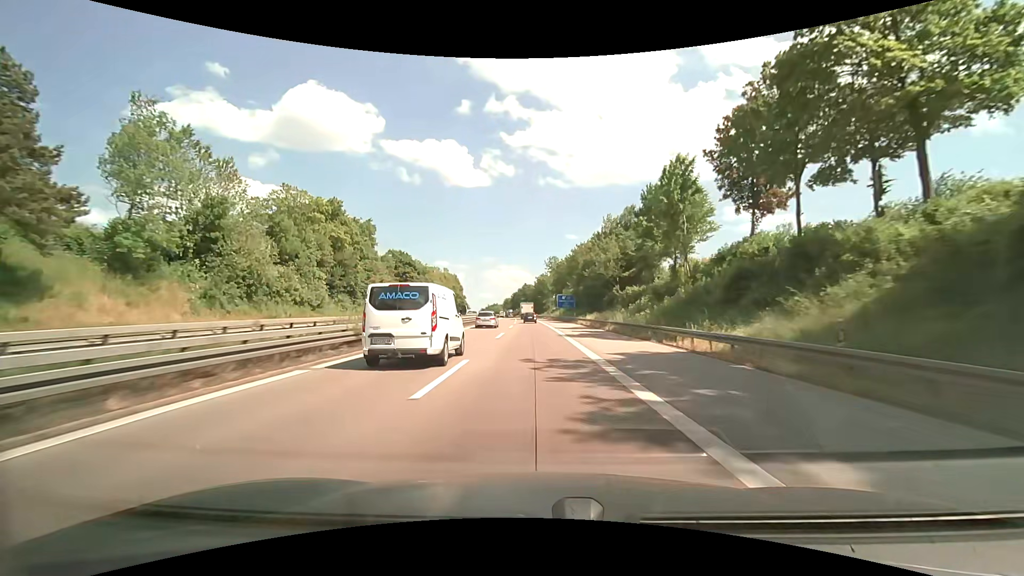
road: motorway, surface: asphalt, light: Day
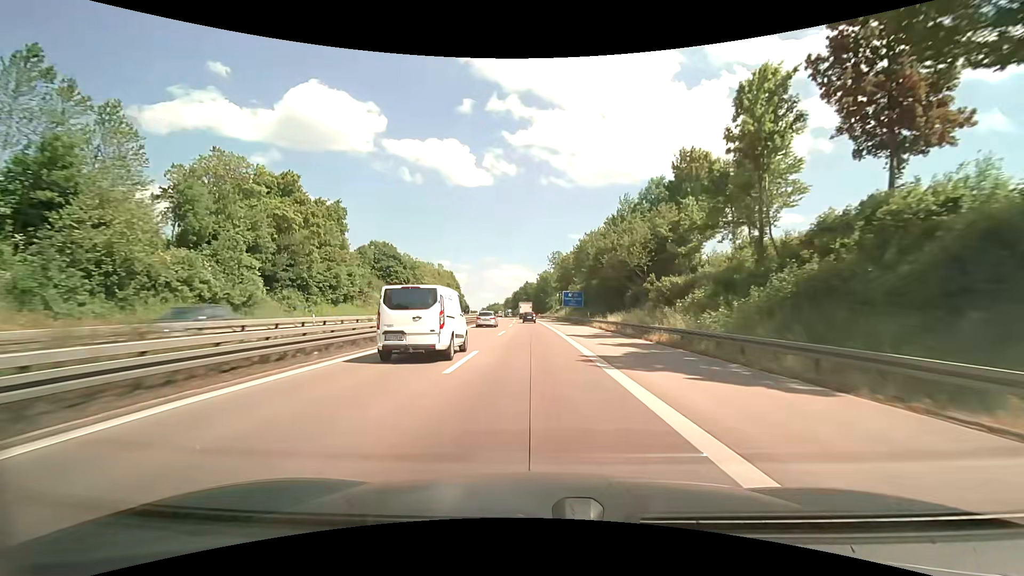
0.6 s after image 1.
(0.0, +15.0) m; -1°
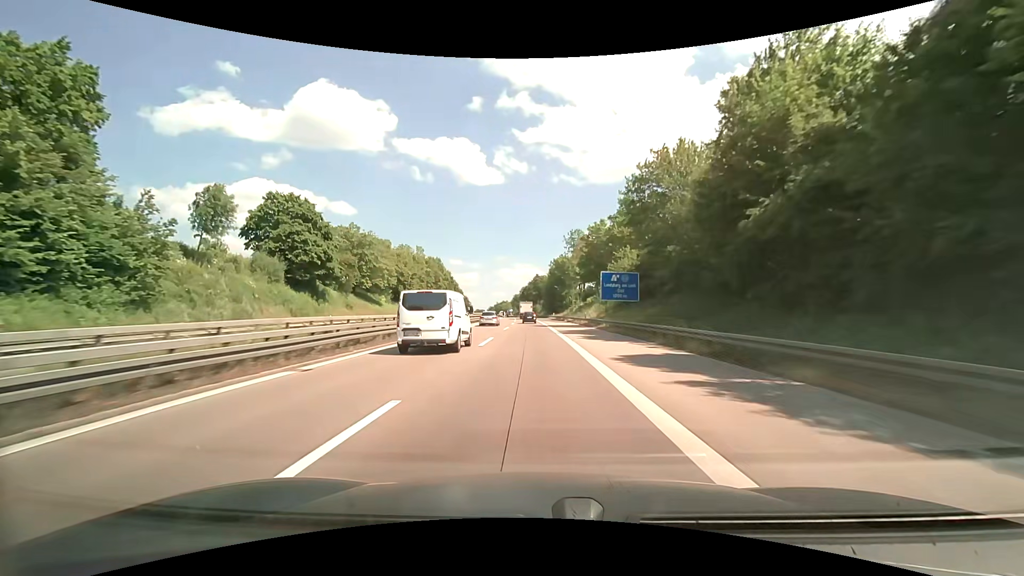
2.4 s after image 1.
(-0.2, +45.4) m; -1°
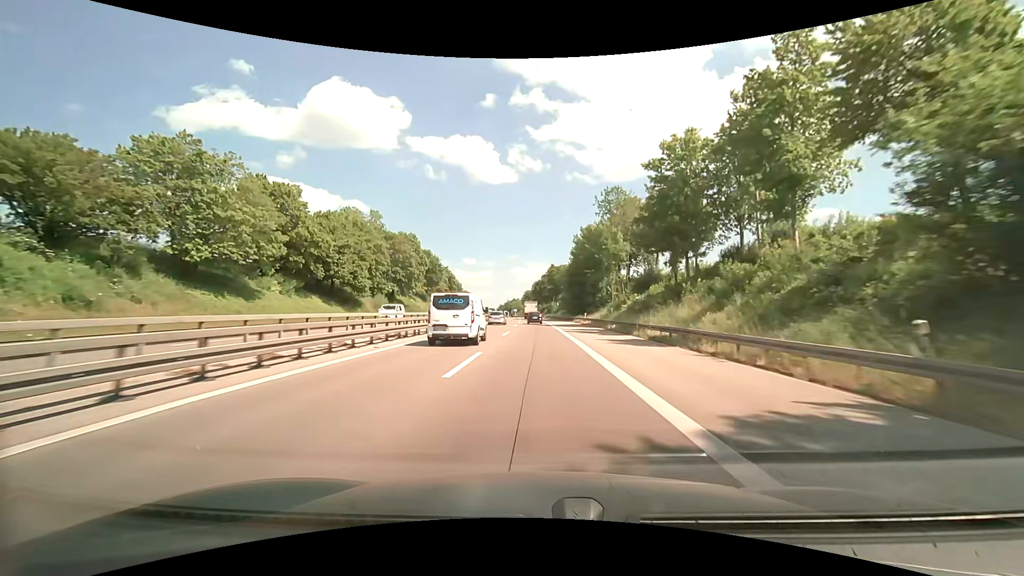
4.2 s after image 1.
(-0.6, +45.7) m; -2°
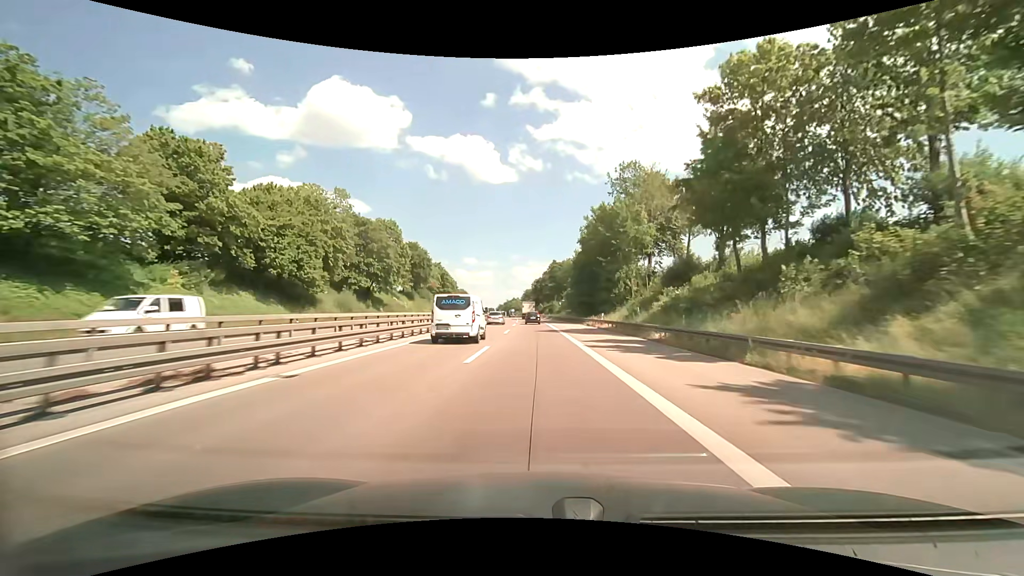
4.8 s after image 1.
(0.0, +15.3) m; 0°
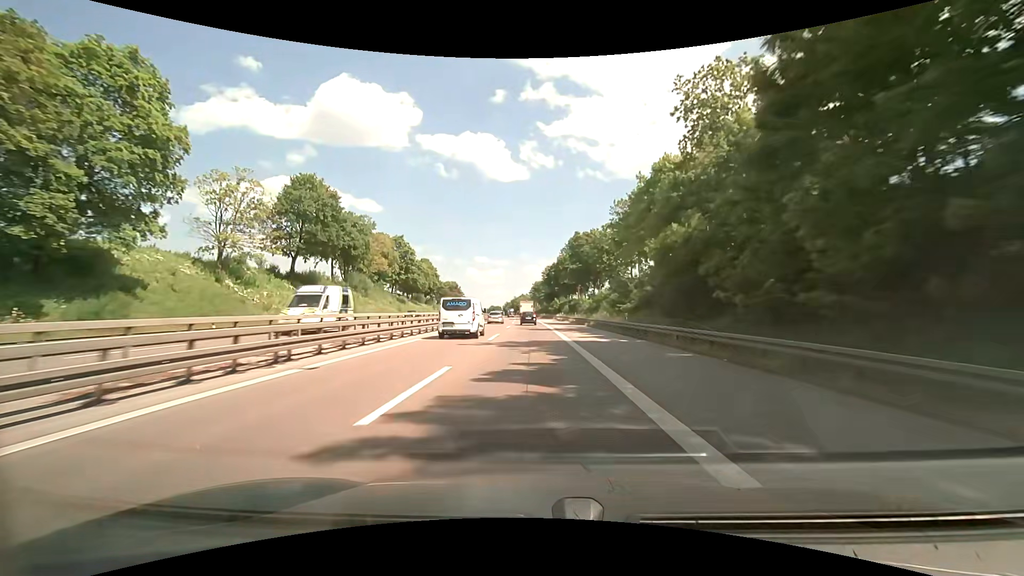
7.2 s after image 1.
(-0.3, +61.2) m; -1°
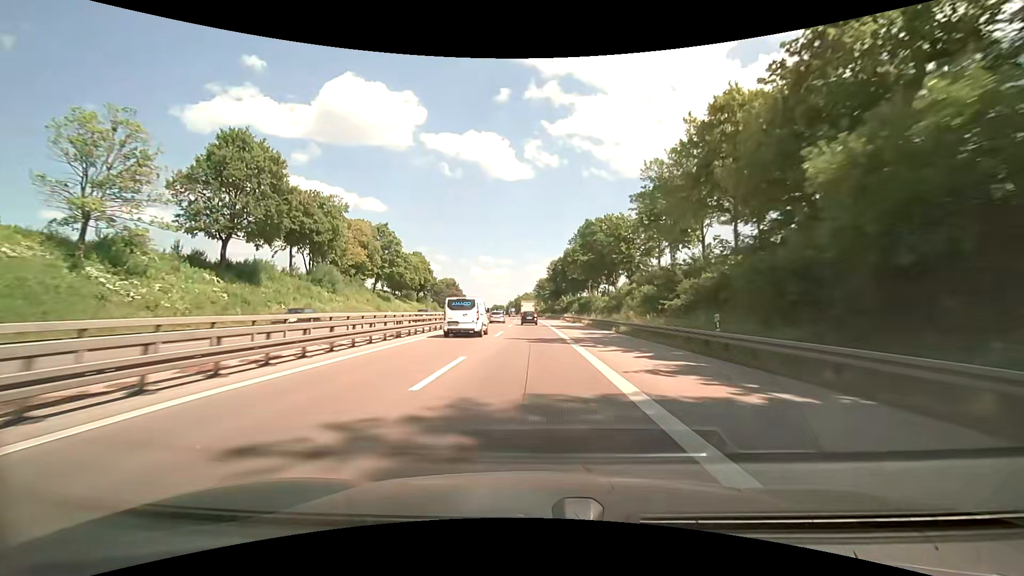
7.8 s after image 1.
(-0.1, +15.3) m; 0°
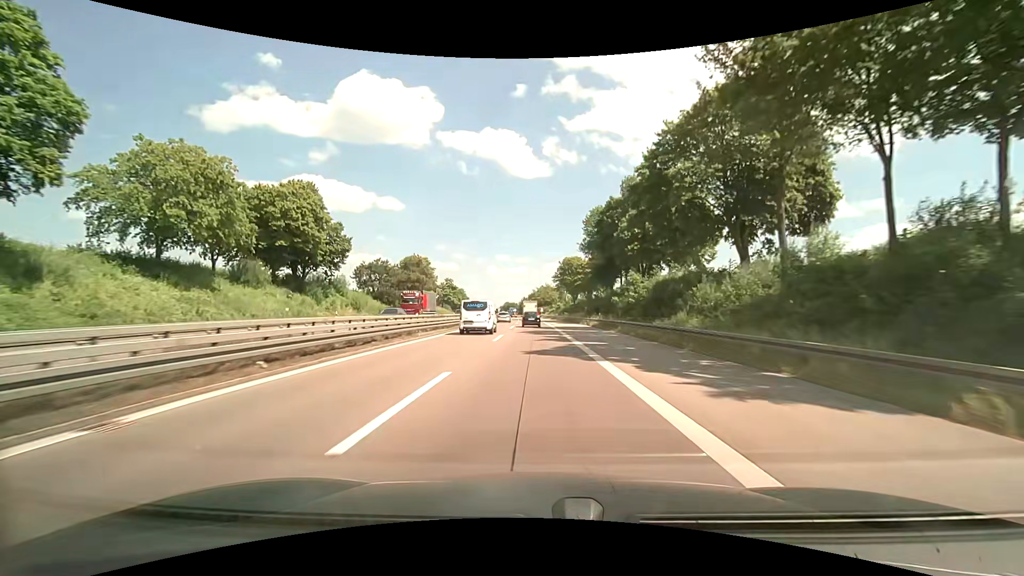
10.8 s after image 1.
(-1.6, +76.3) m; -2°
(0, +10) (0, +20) (0, +30) (0, +40) (-1, +50) (-1, +60) (-1, +70) (-1, +80) (-1, +90) (-2, +100) m
